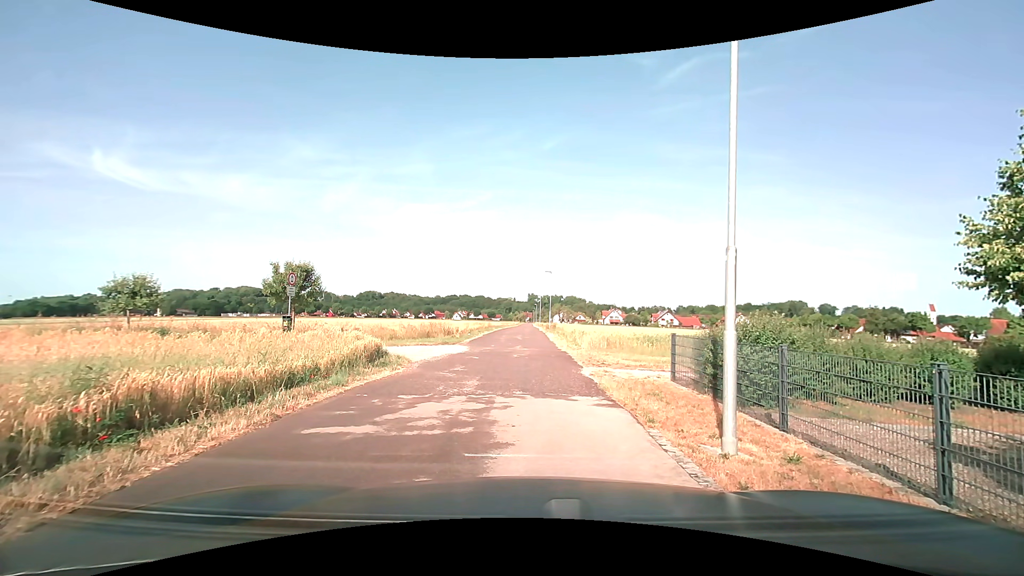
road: residential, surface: asphalt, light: Day
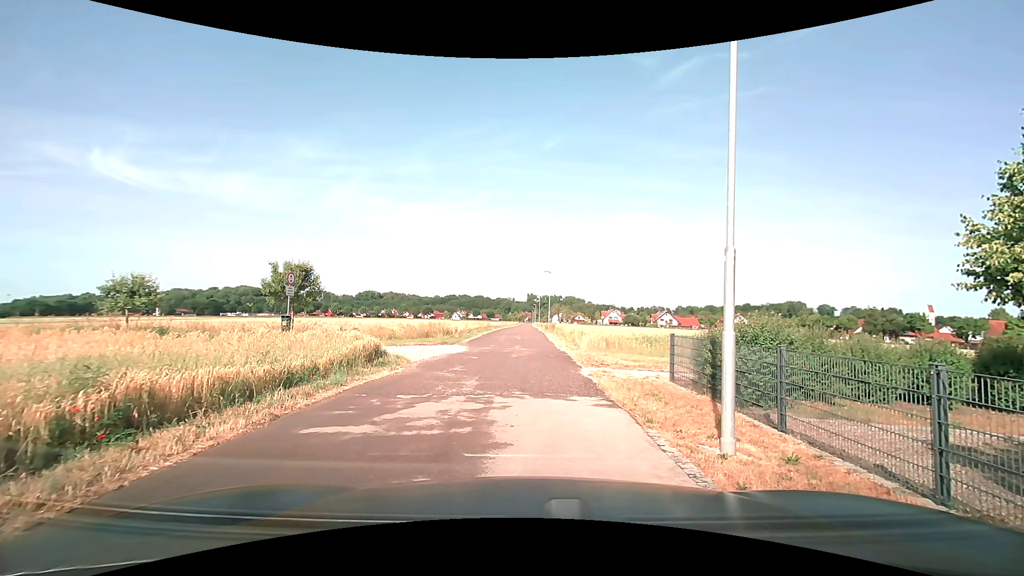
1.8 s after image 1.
(0.0, 0.0) m; 0°
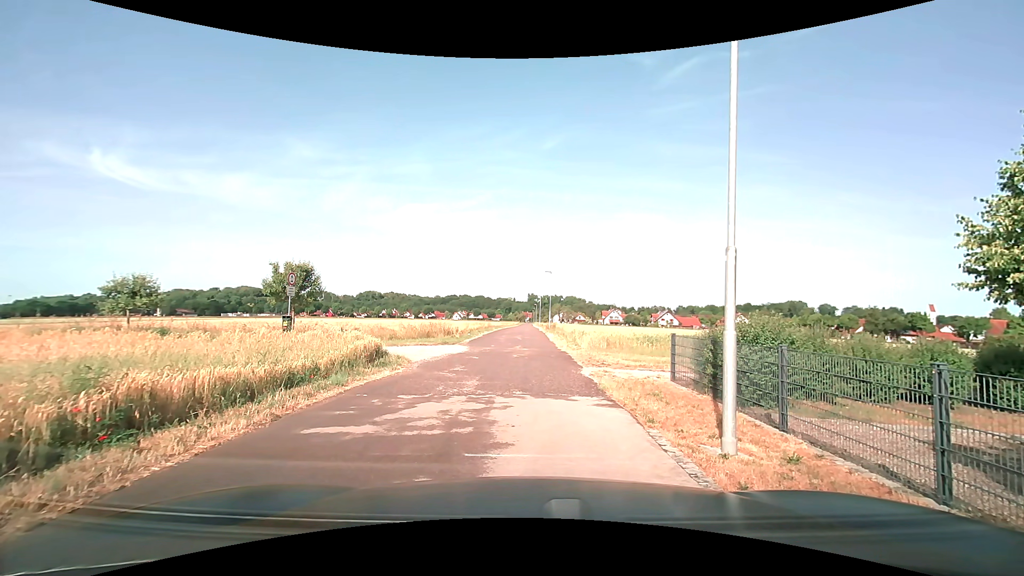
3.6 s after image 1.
(0.0, 0.0) m; 0°
(0, +10) (0, +20) (0, +30) (0, +40) (0, +50) (0, +60) (+1, +70) (+1, +80) (+1, +90) (+1, +100) m
